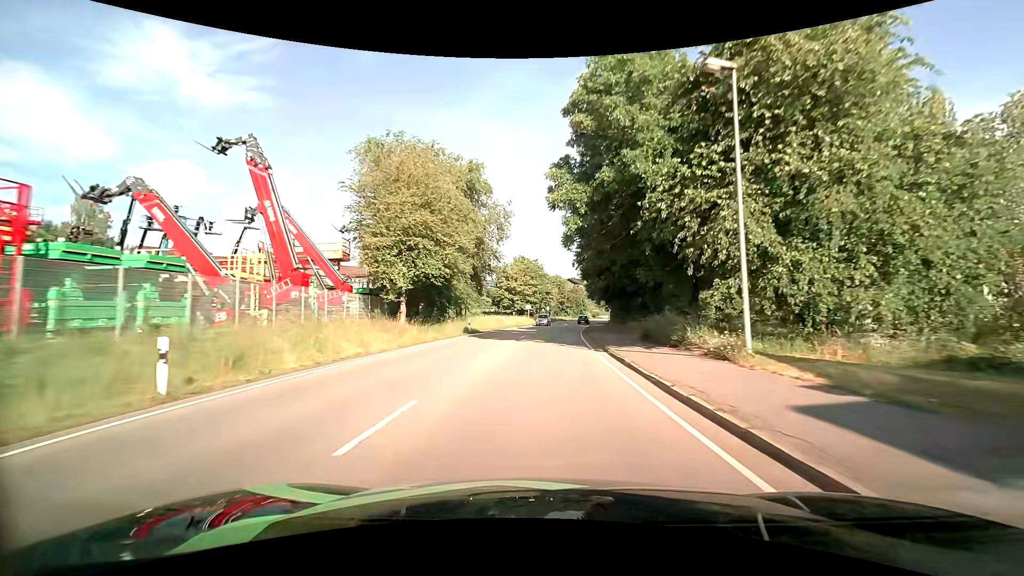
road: primary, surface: asphalt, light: Day
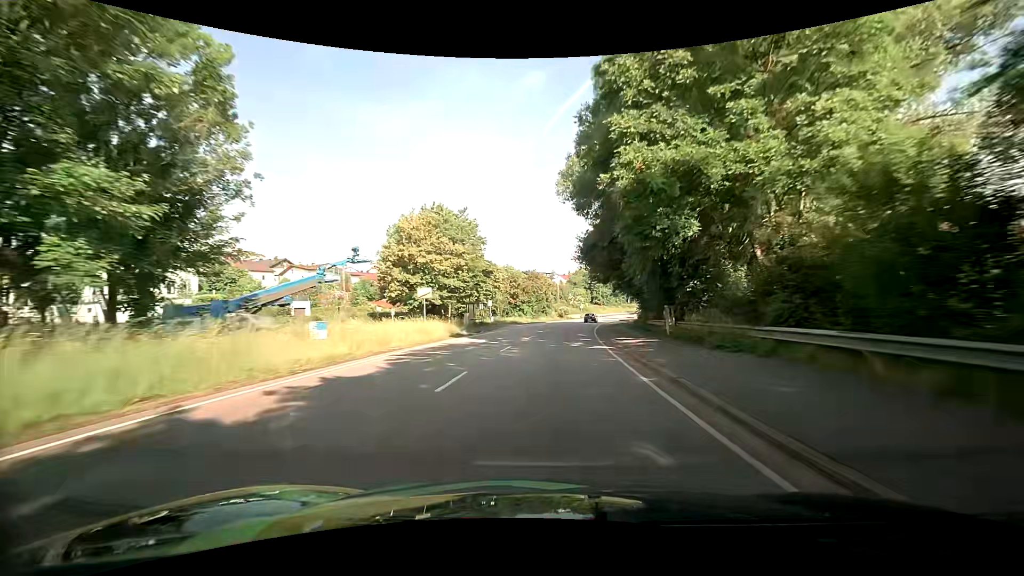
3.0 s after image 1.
(+2.1, +50.4) m; +5°
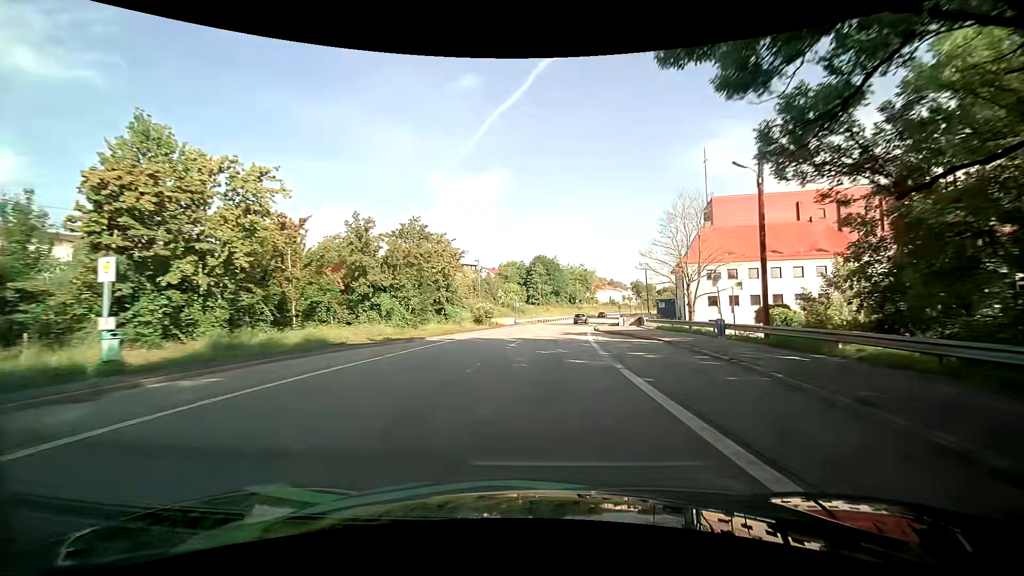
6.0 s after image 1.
(+3.6, +50.8) m; +8°
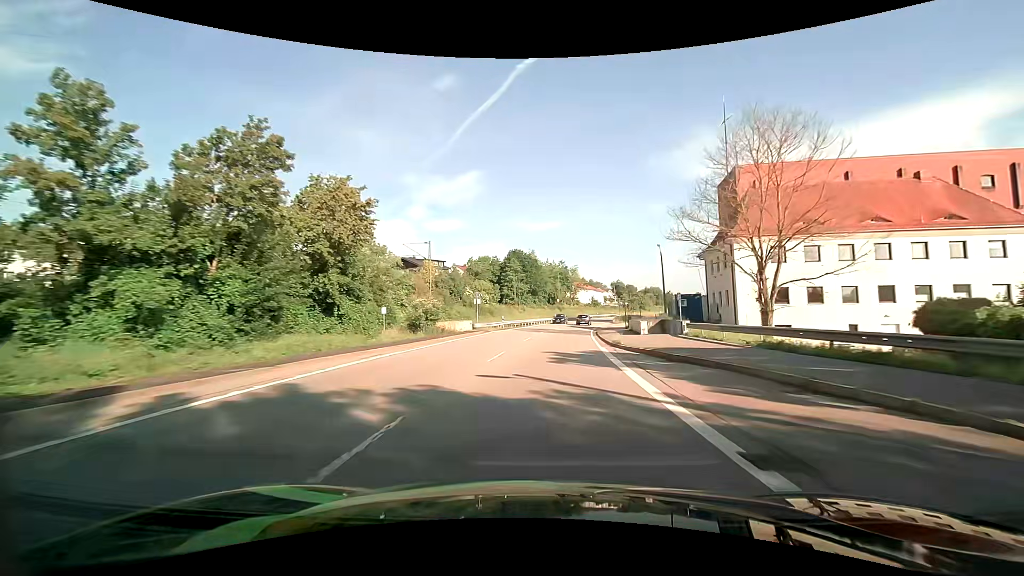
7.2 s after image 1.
(+0.3, +20.8) m; +2°
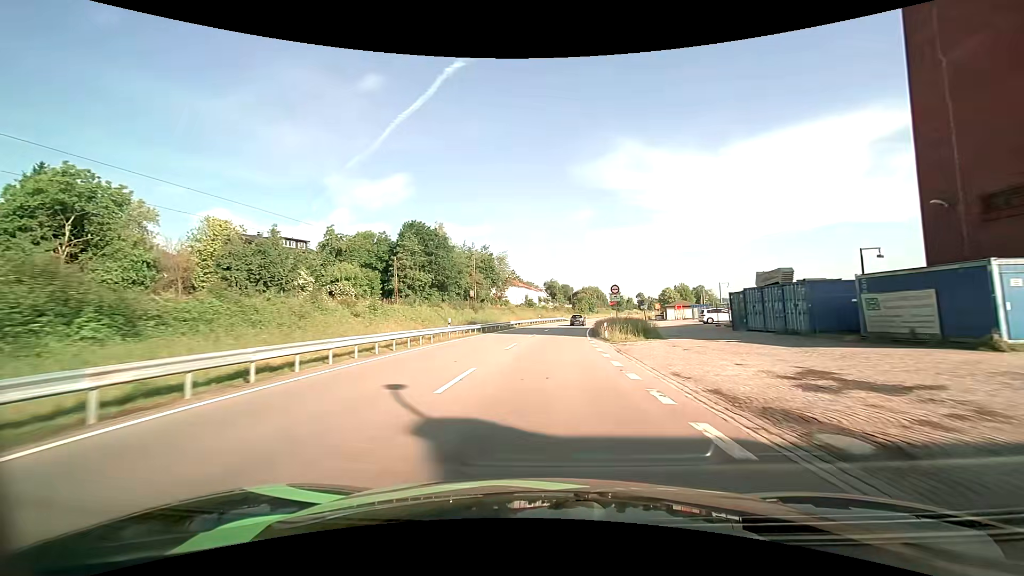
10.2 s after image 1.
(+3.6, +53.7) m; +8°
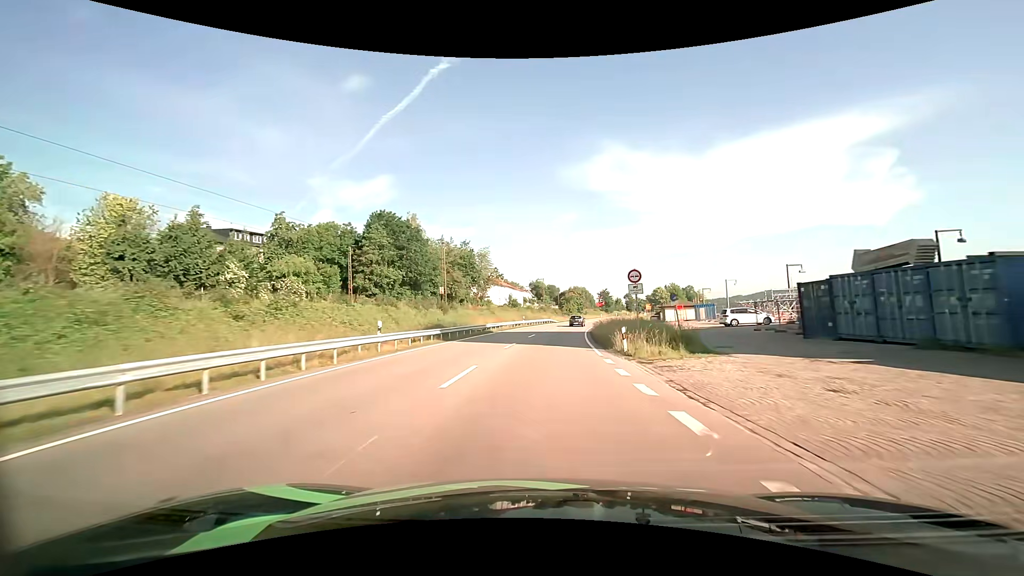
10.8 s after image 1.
(+0.2, +11.3) m; +2°
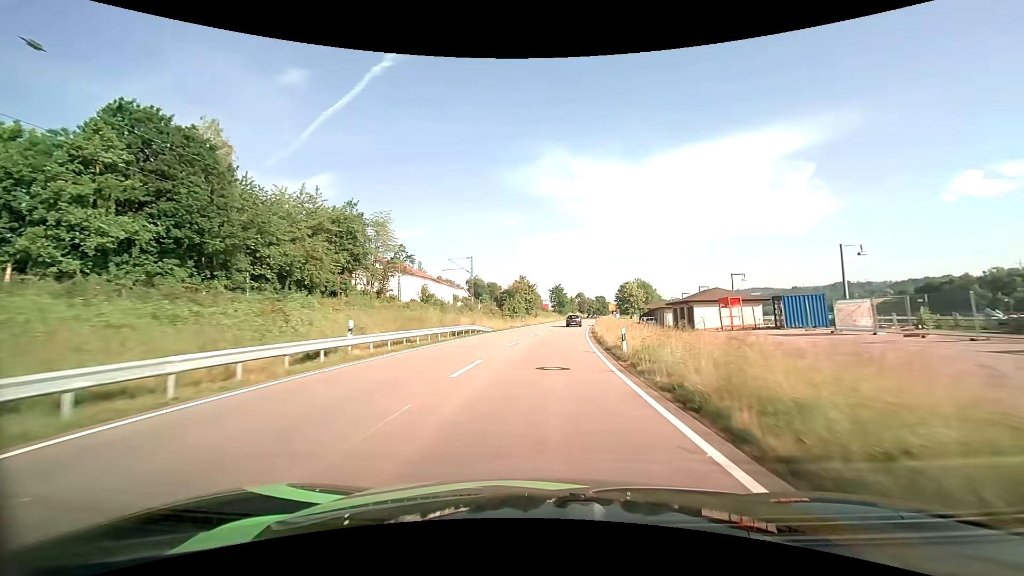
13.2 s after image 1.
(+2.3, +46.4) m; +6°
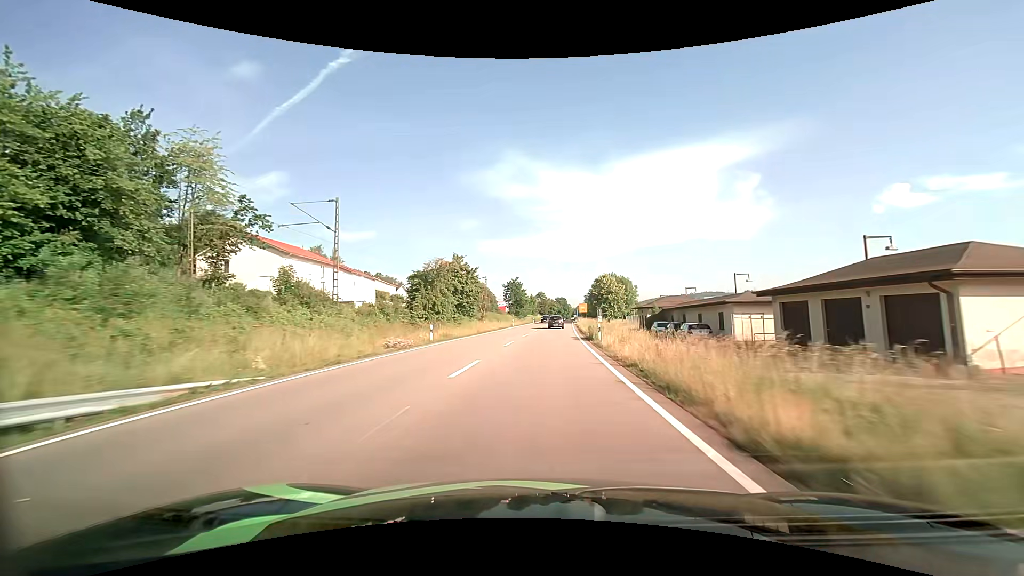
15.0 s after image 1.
(+1.6, +35.7) m; +5°
(0, +10) (0, +20) (+1, +30) (+1, +40) (+1, +50) (+2, +60) (+2, +70) (+3, +80) (+3, +90) (+4, +100) m
